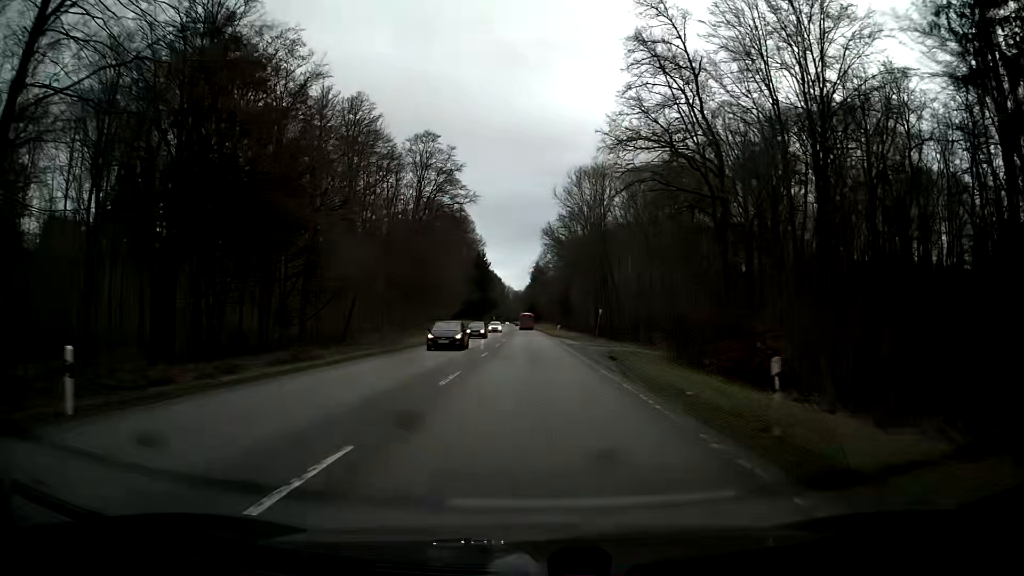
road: secondary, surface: asphalt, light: Day
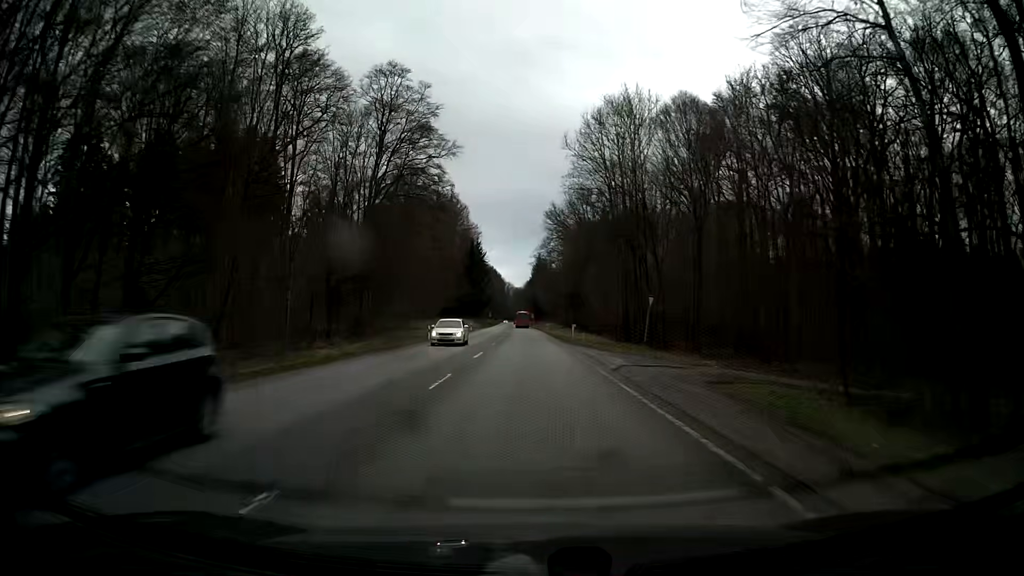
(0.0, +25.9) m; 0°
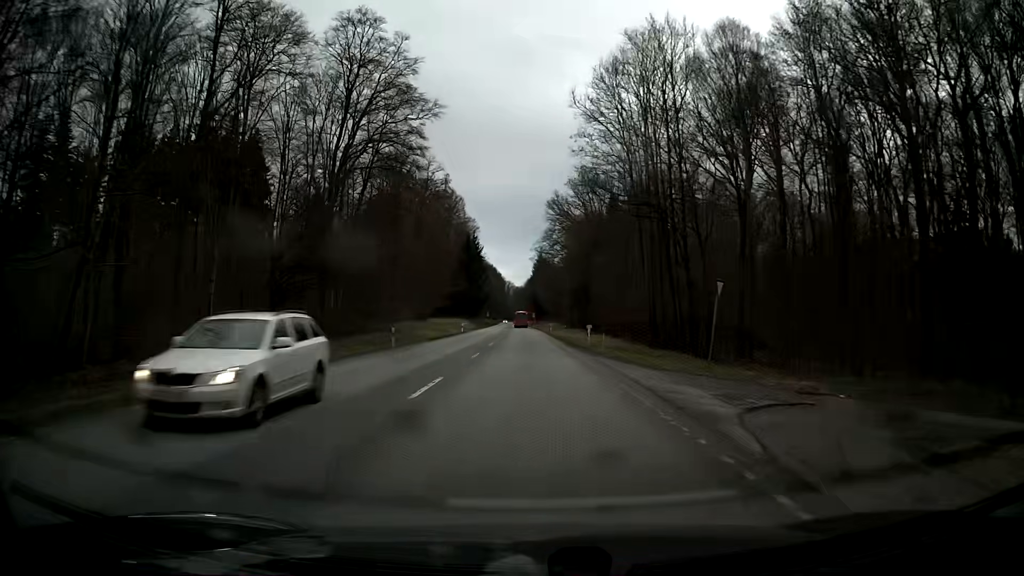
(0.0, +13.3) m; 0°
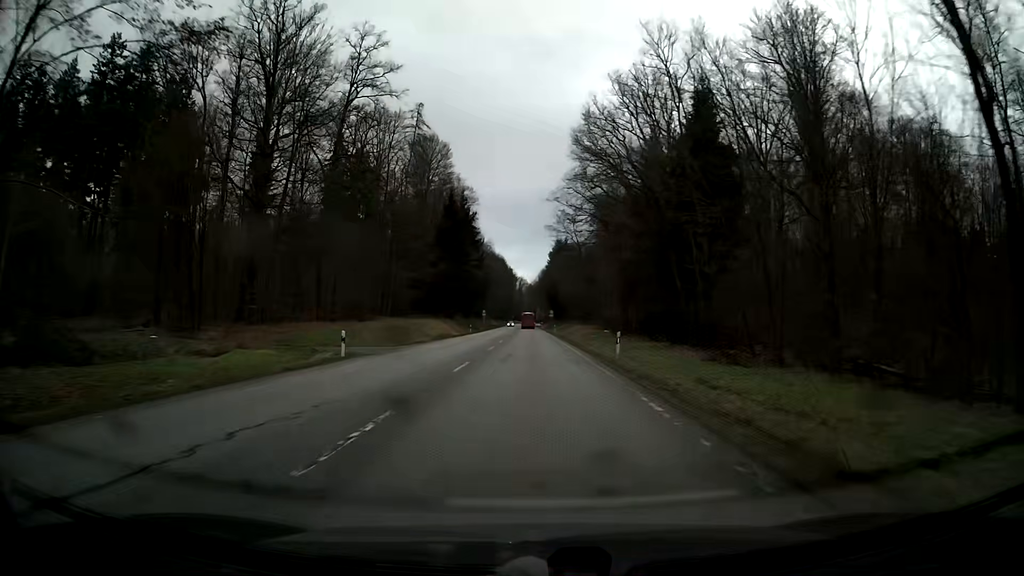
(-0.6, +54.3) m; -2°
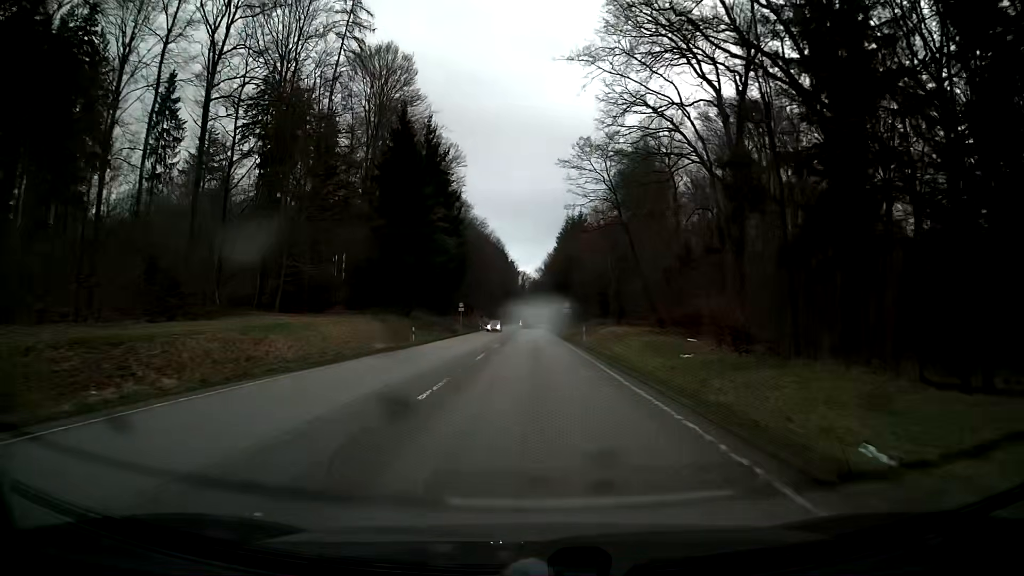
(-0.1, +41.5) m; 0°
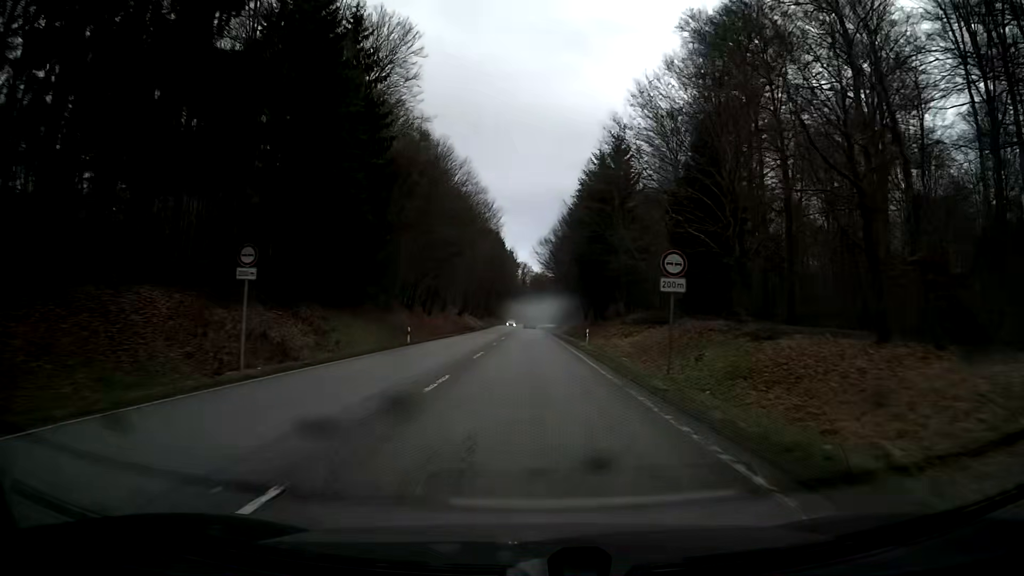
(-0.1, +56.0) m; 0°
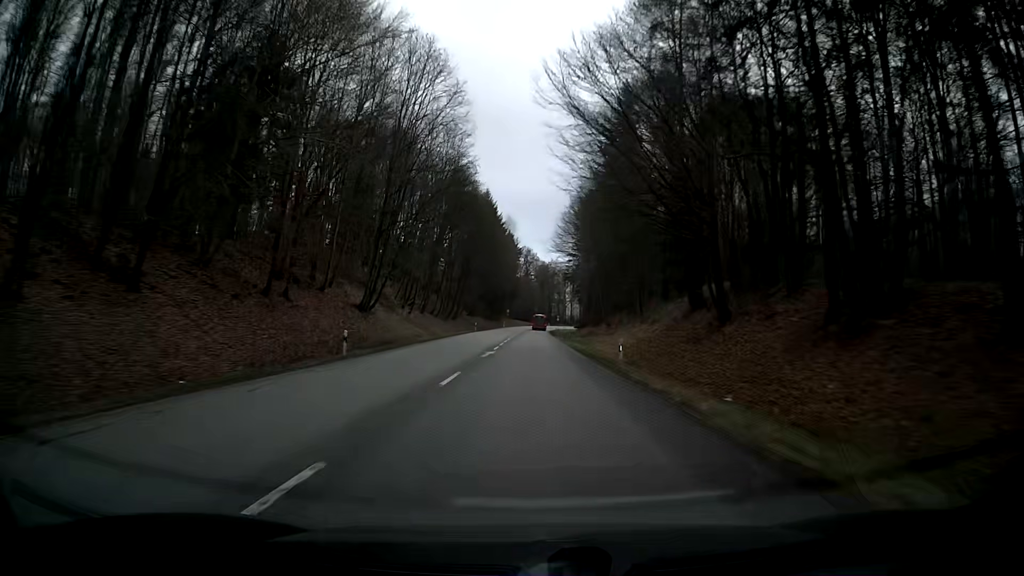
(-0.3, +70.6) m; 0°
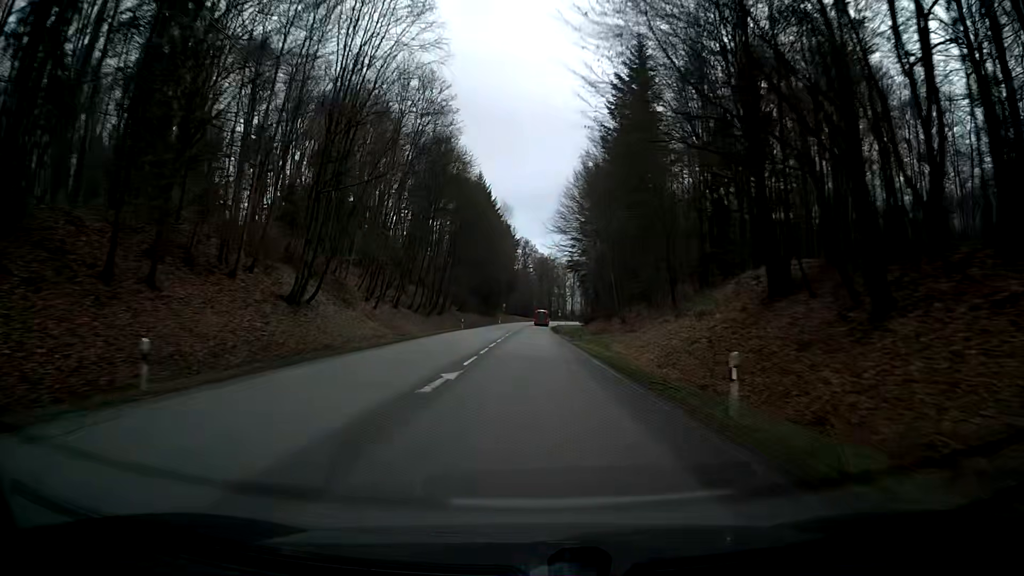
(0.0, +14.1) m; 0°
(0, +10) (0, +20) (0, +30) (0, +40) (0, +50) (-1, +60) (-1, +70) (-1, +80) (-1, +90) (-1, +100) m
